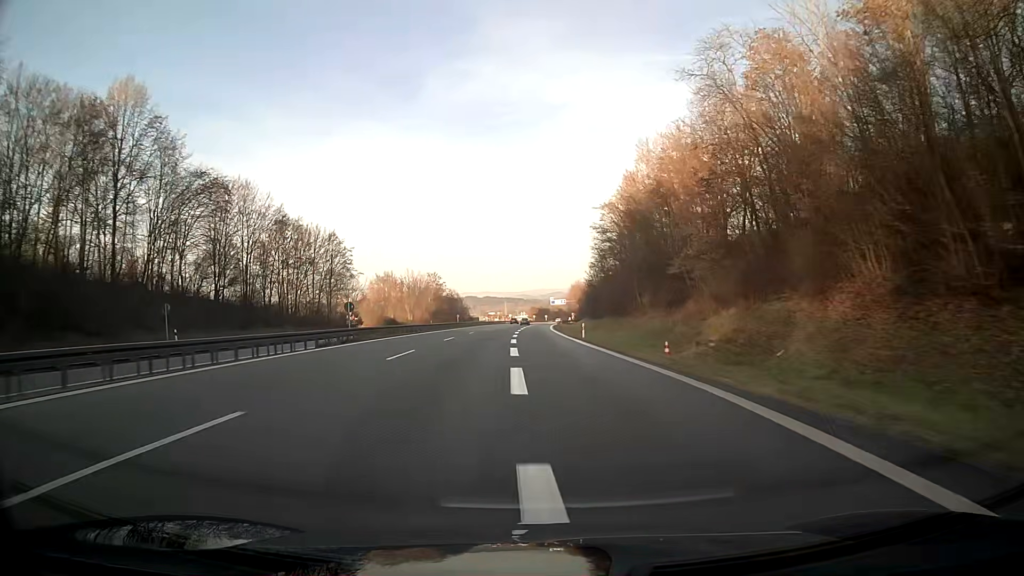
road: motorway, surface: asphalt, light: Day
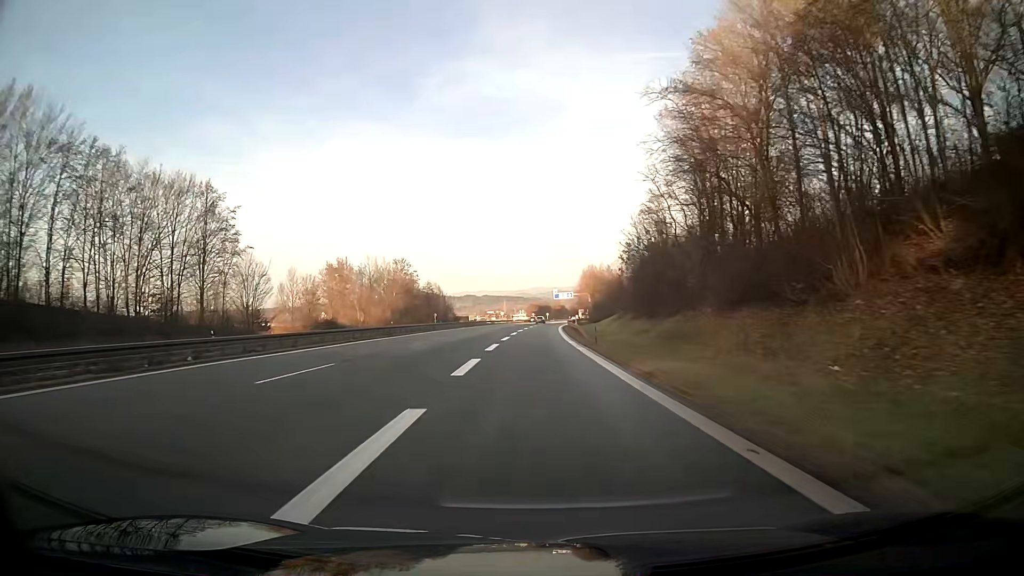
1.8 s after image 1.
(+0.2, +43.8) m; 0°
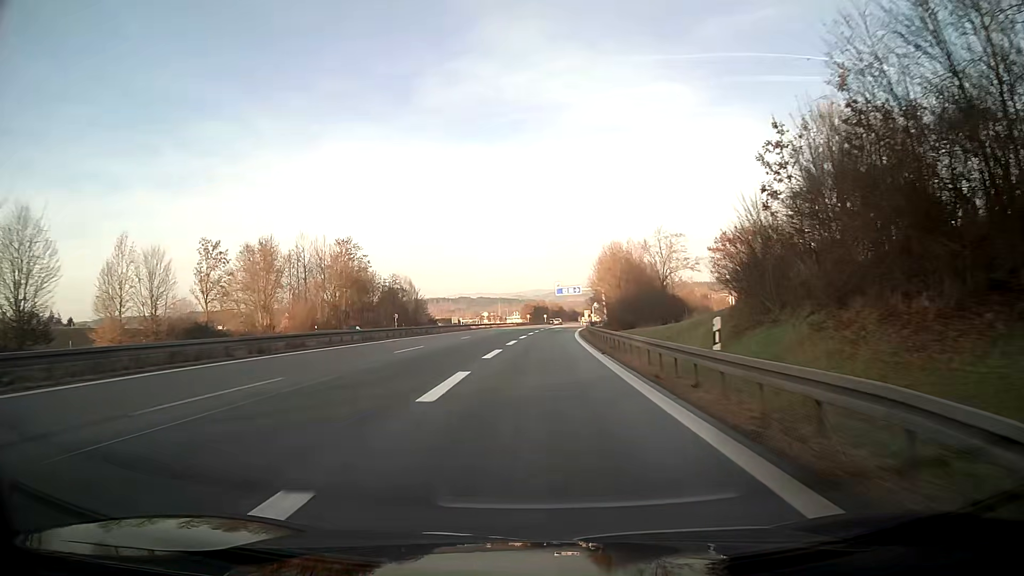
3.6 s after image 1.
(+0.1, +40.1) m; +1°
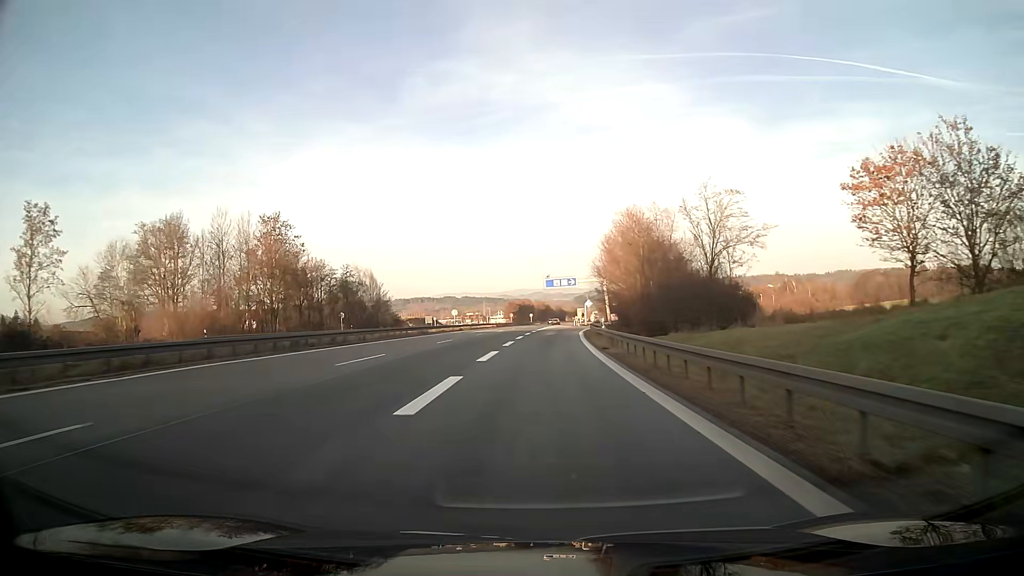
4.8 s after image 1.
(+0.2, +25.2) m; +1°
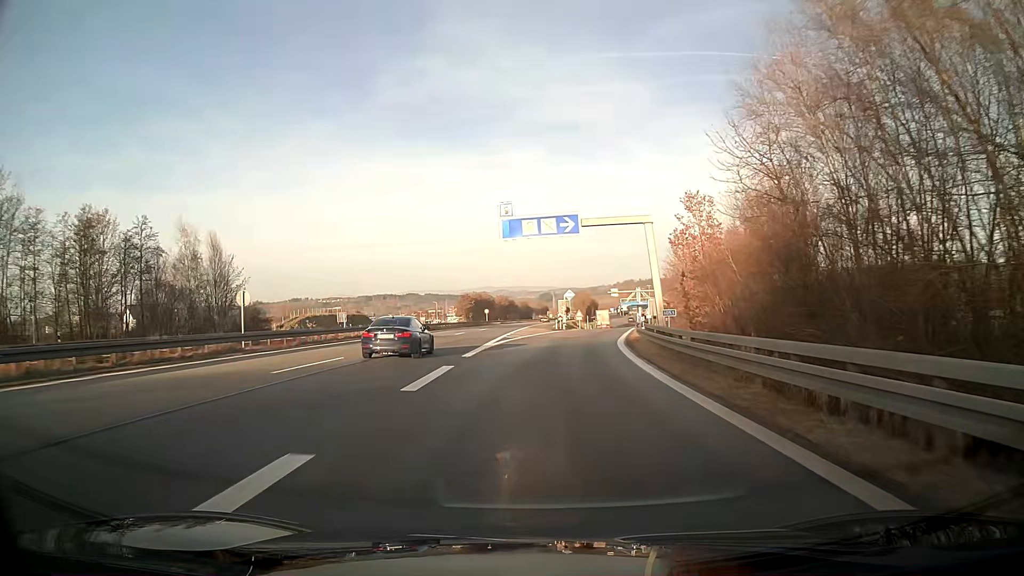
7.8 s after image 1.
(+1.5, +56.3) m; +3°
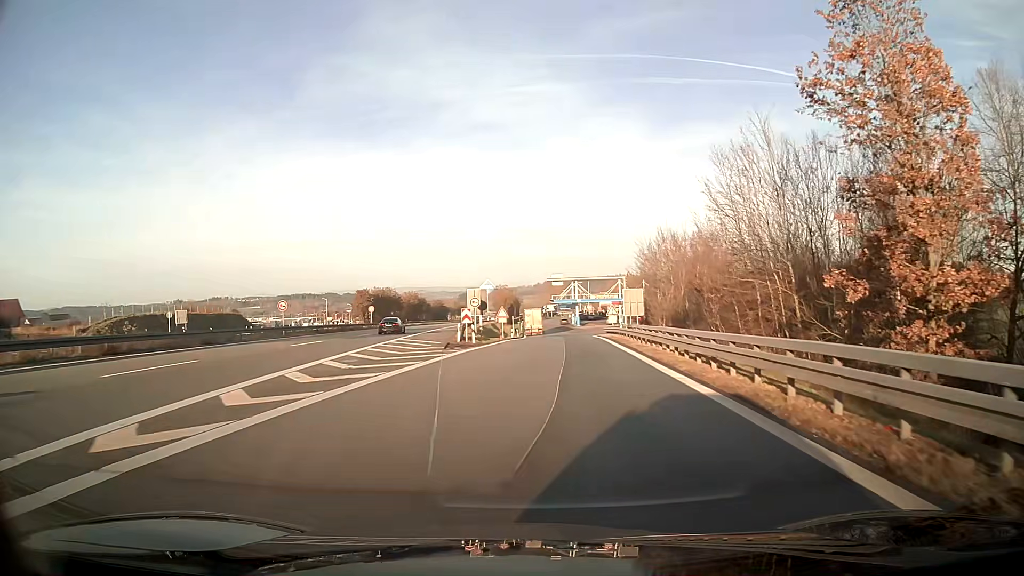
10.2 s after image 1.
(+2.0, +37.0) m; +7°
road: motorway_link
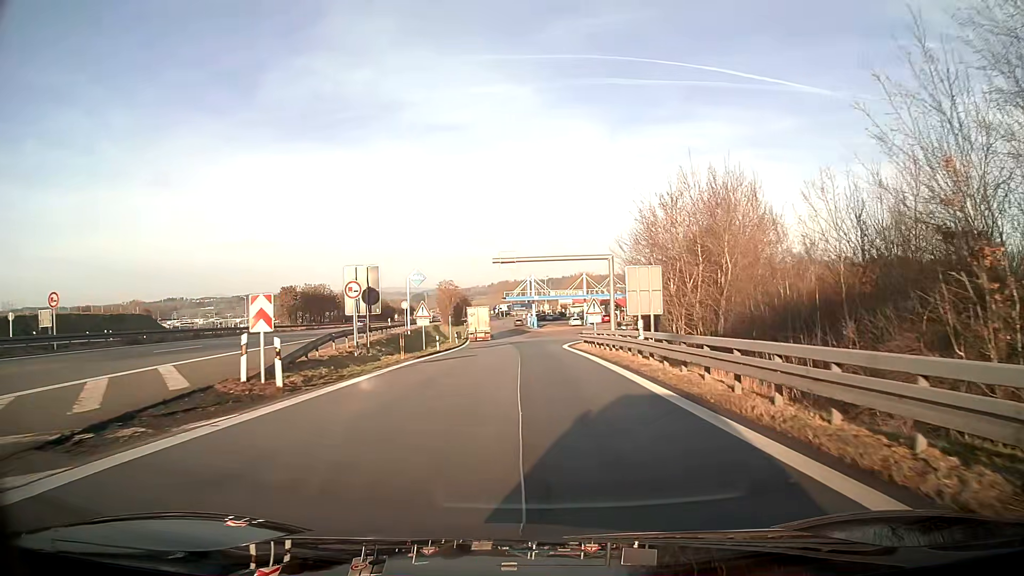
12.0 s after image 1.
(+0.8, +23.0) m; +3°
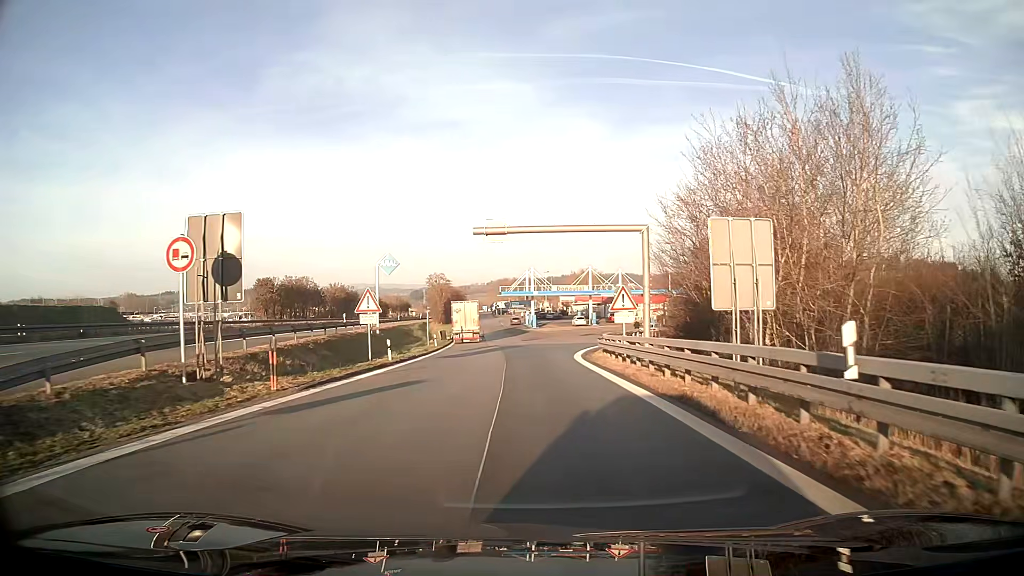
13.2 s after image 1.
(0.0, +13.8) m; 0°
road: service
(0, +10) (0, +20) (0, +30) (-1, +40) (-1, +50) (-2, +60) (-3, +70) (-4, +80) (-5, +90) (-6, +100) m
